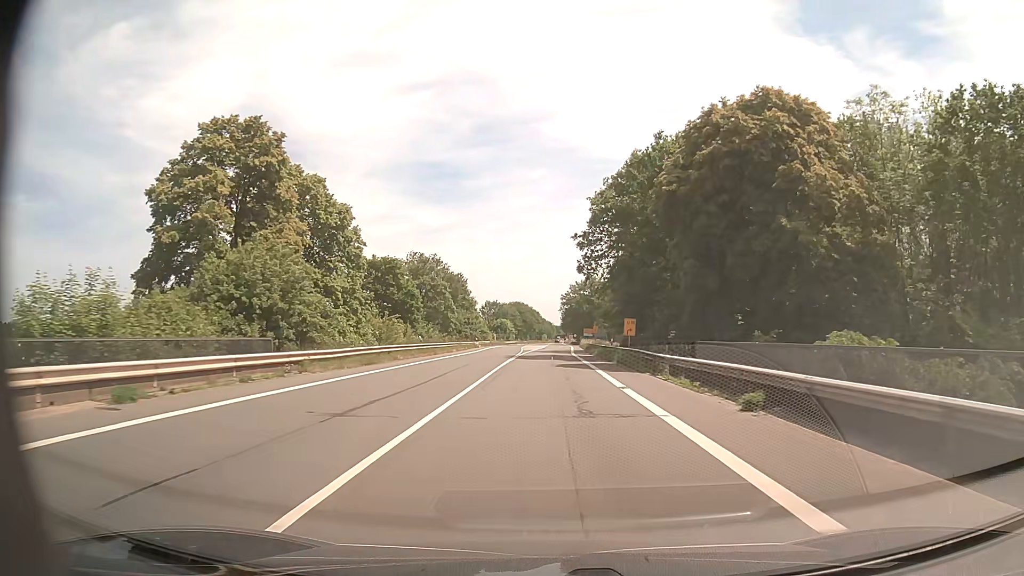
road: secondary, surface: asphalt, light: Day
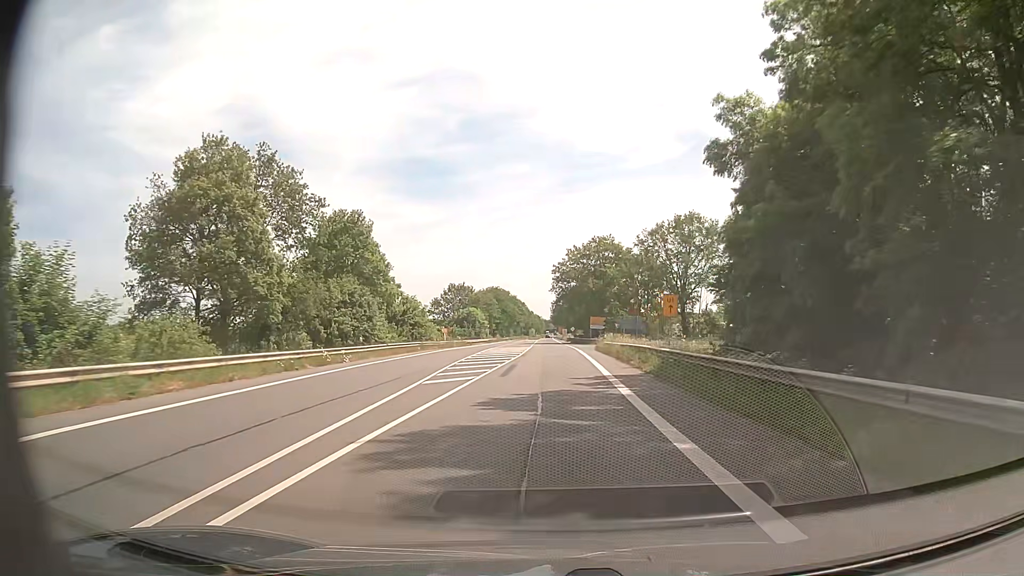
(+0.4, +54.3) m; +1°
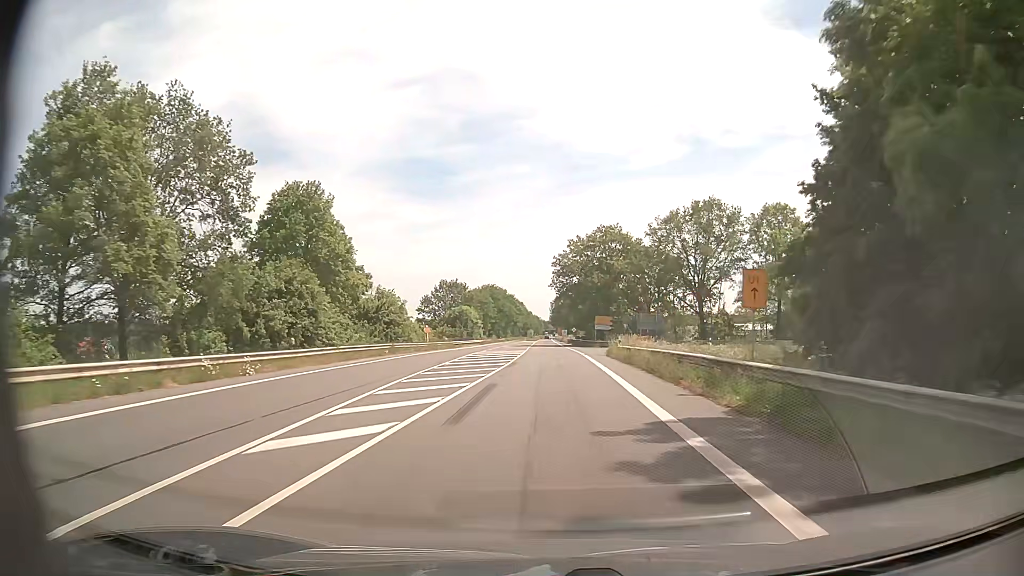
(0.0, +11.0) m; 0°
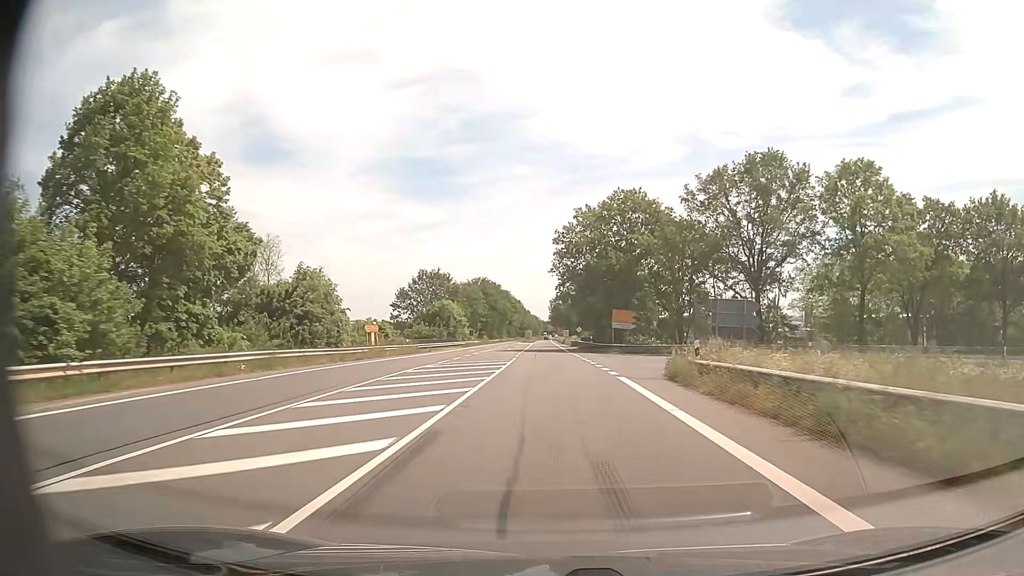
(0.0, +21.9) m; 0°
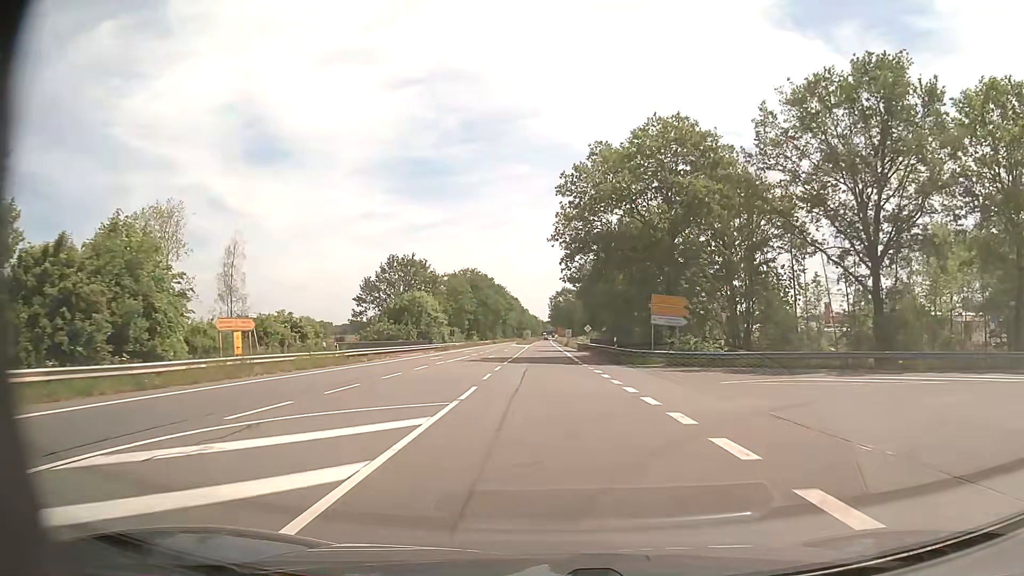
(+0.1, +21.9) m; 0°
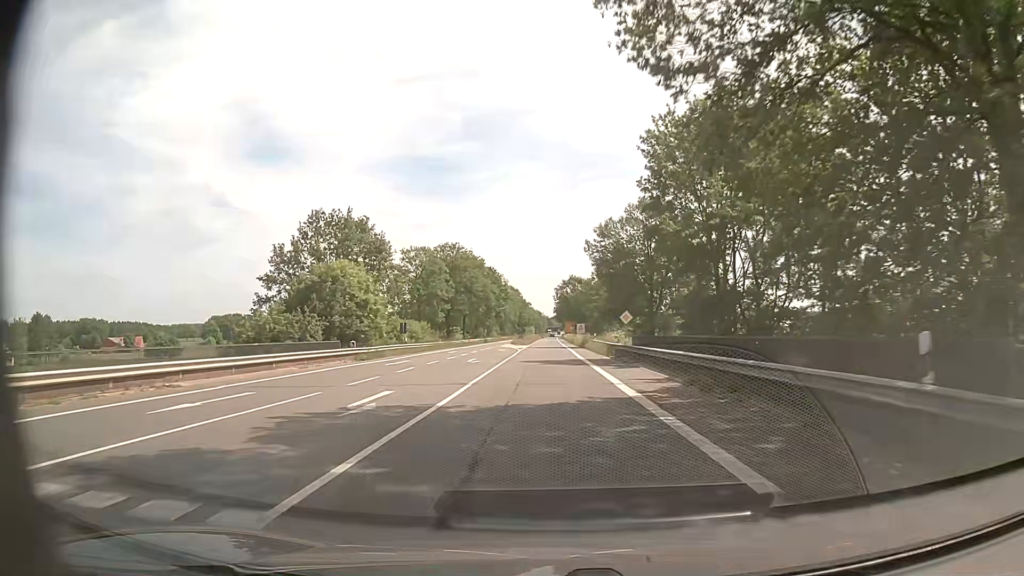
(-0.1, +33.0) m; -1°
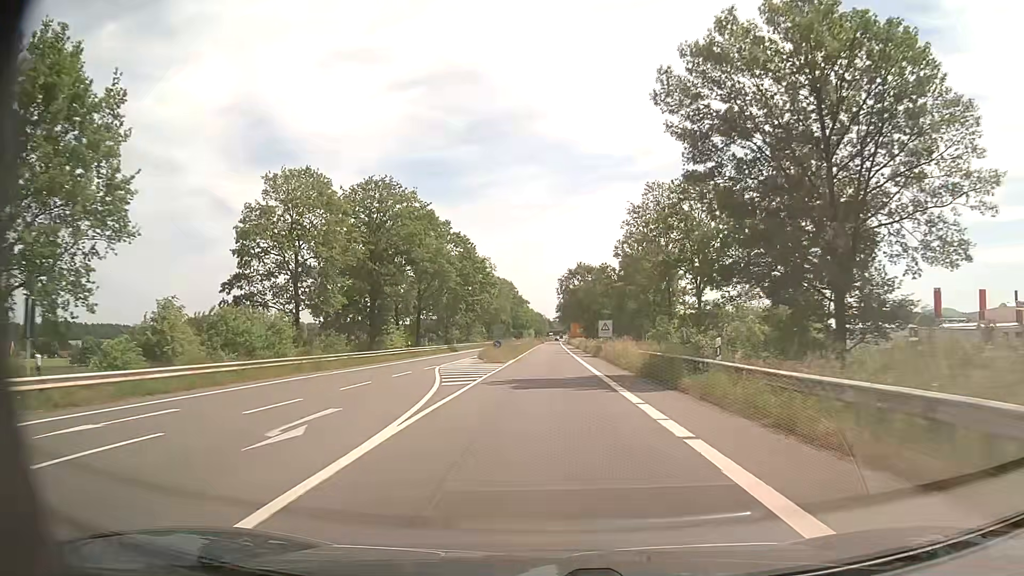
(+0.2, +43.9) m; 0°
(0, +10) (0, +20) (0, +30) (0, +40) (0, +50) (0, +60) (0, +70) (0, +80) (0, +90) (0, +100) m
